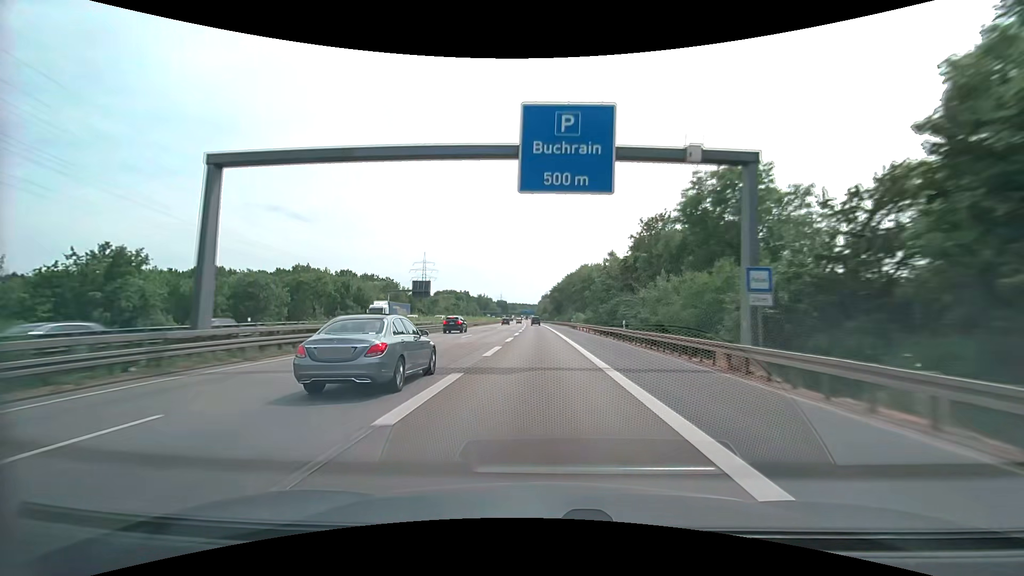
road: motorway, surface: asphalt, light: Day
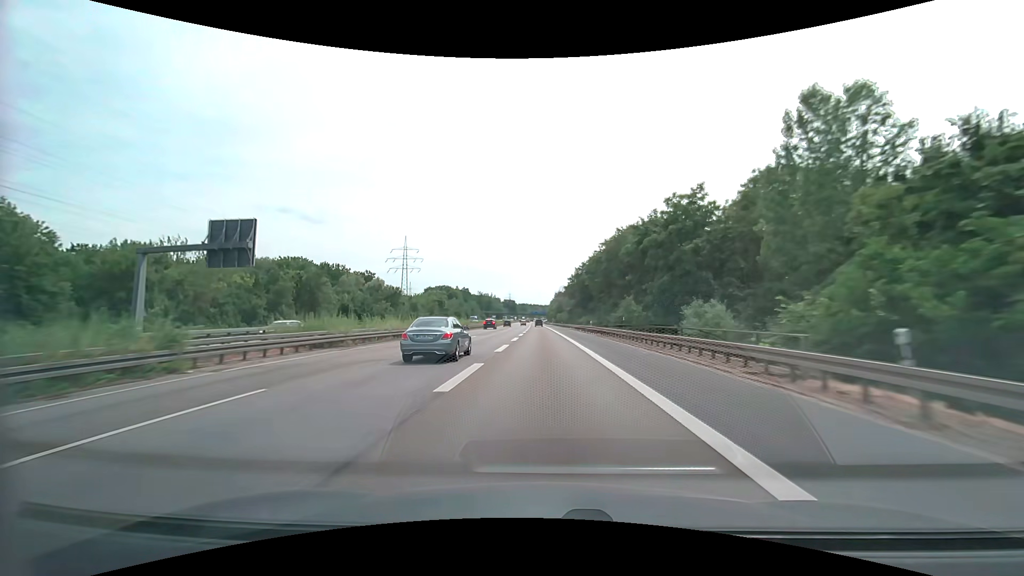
(-1.0, +68.9) m; -1°
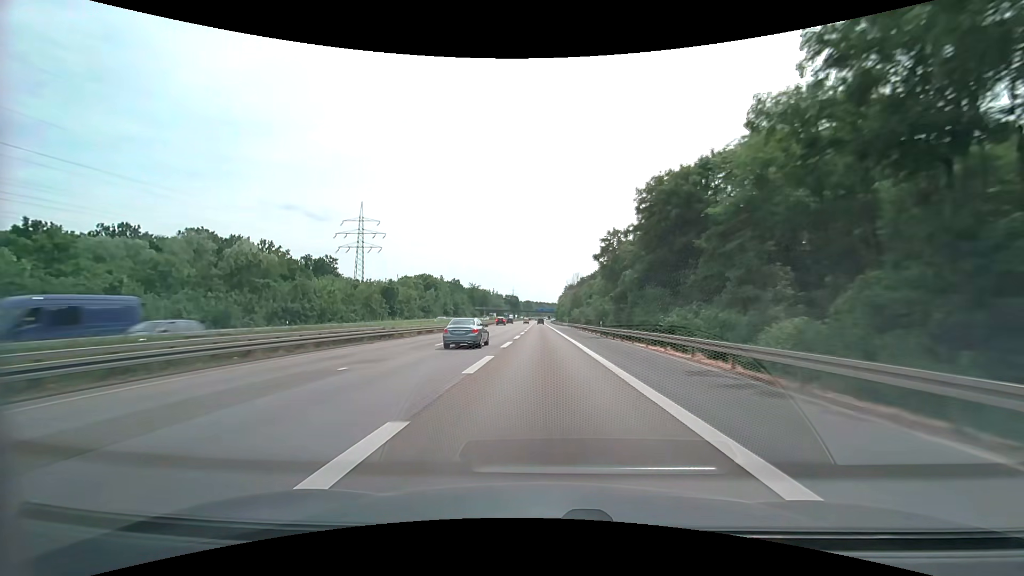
(-0.6, +68.5) m; -1°
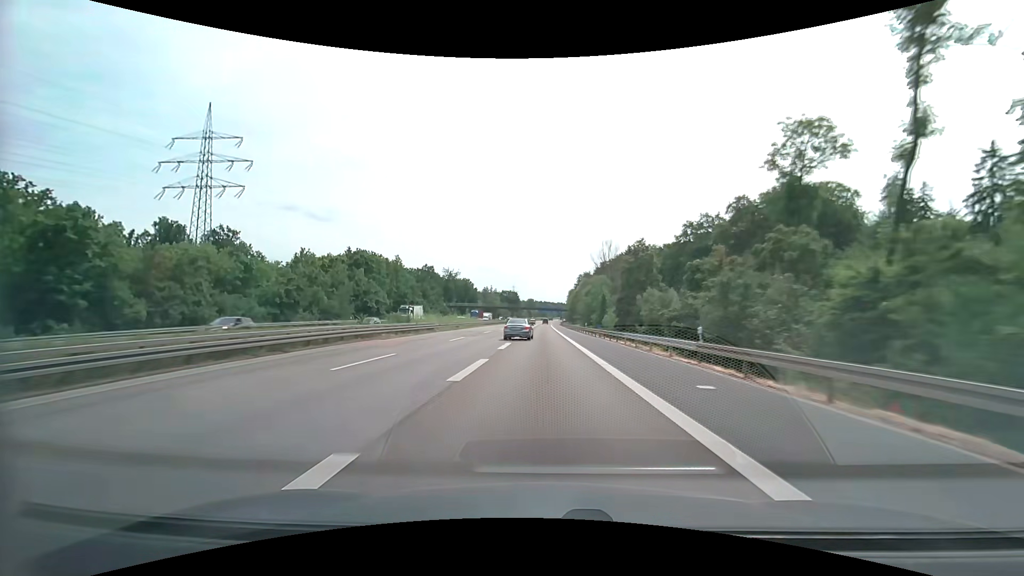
(-0.3, +85.2) m; 0°
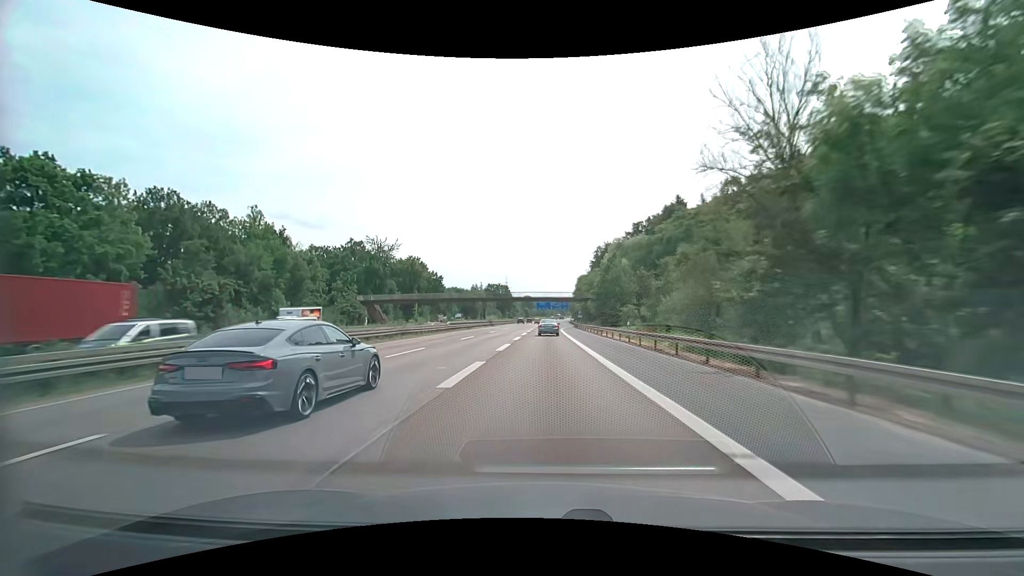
(-0.1, +84.6) m; 0°
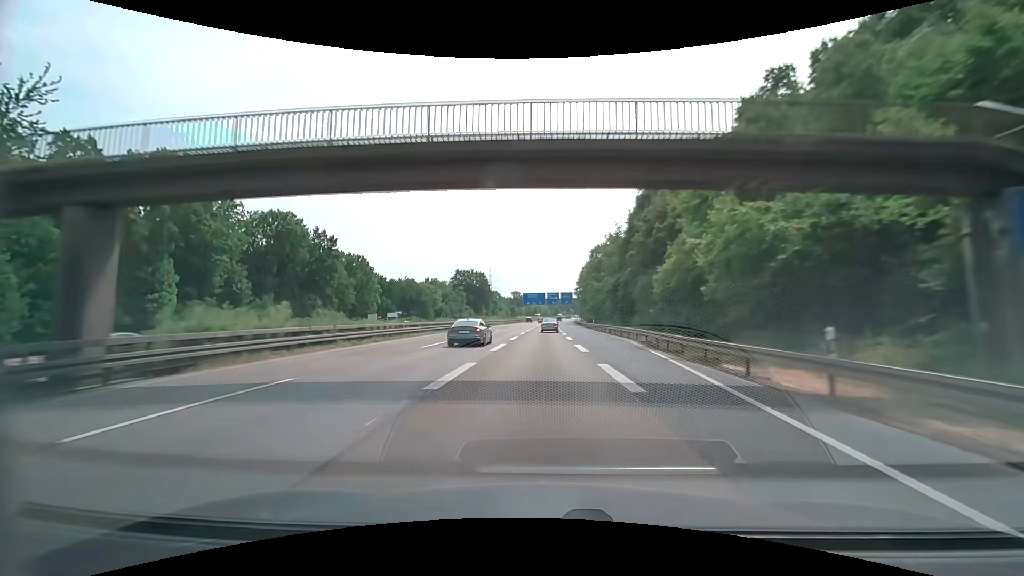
(+0.7, +83.9) m; +1°
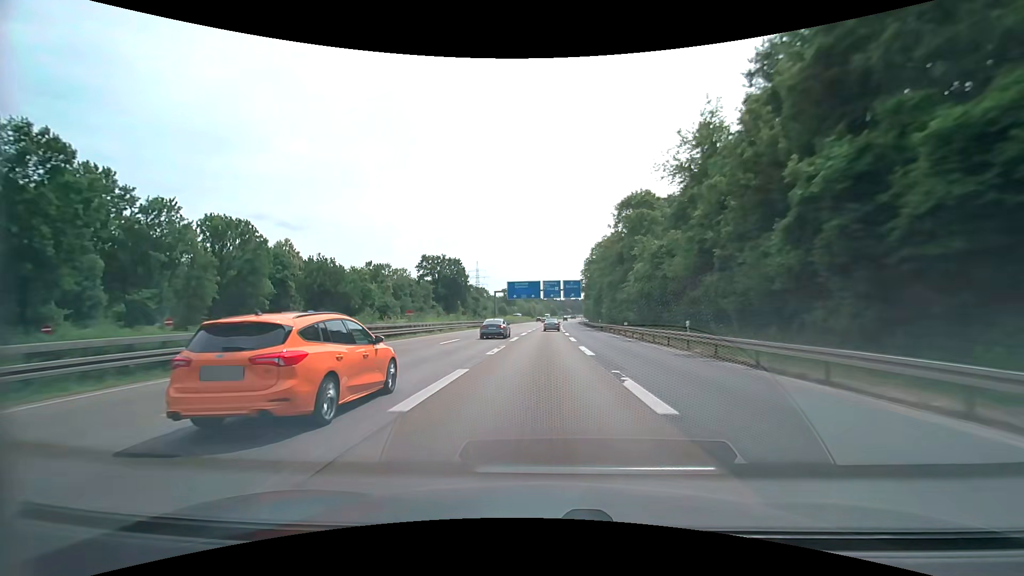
(0.0, +49.9) m; 0°
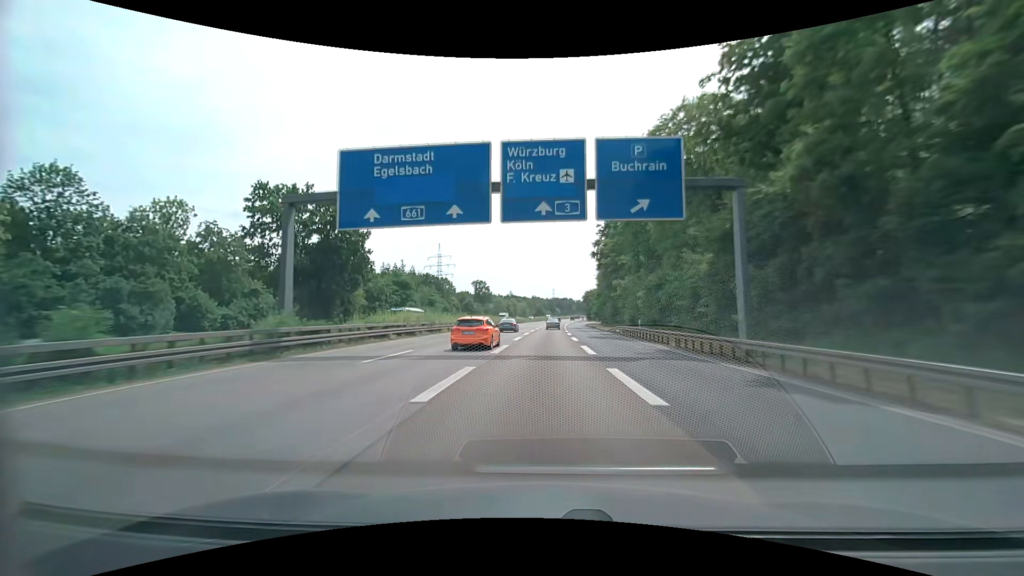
(+1.1, +82.4) m; +2°
(0, +10) (0, +20) (0, +30) (0, +40) (+1, +50) (+1, +60) (+1, +70) (+2, +80) (+2, +90) (+2, +100) m
